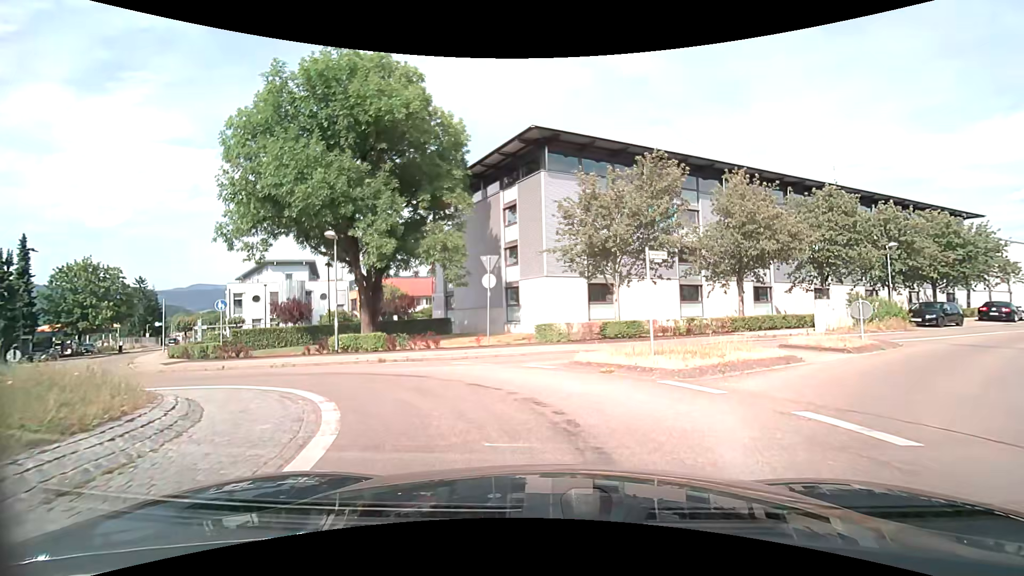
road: tertiary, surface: asphalt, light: Day
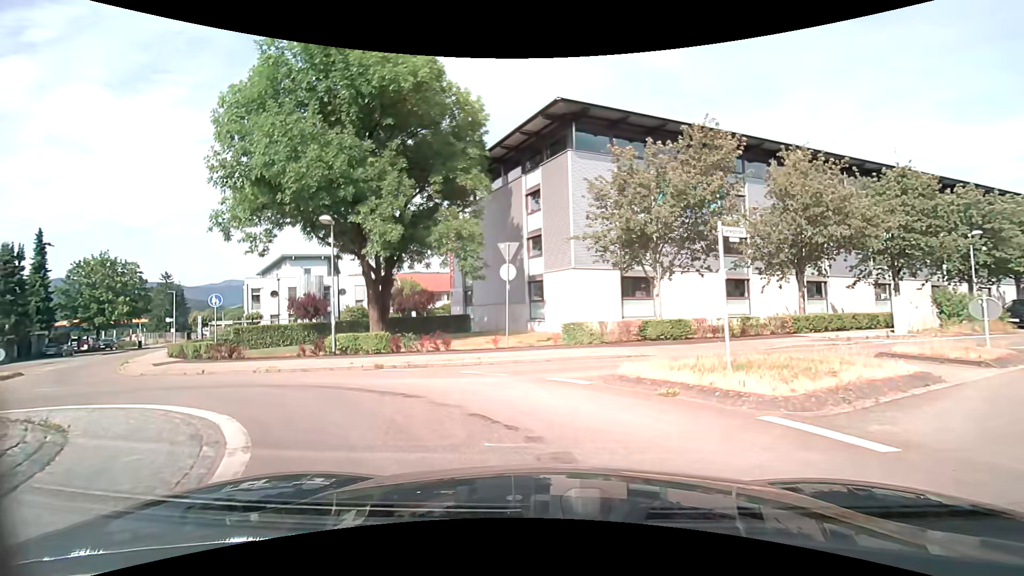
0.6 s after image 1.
(0.0, +3.1) m; -2°
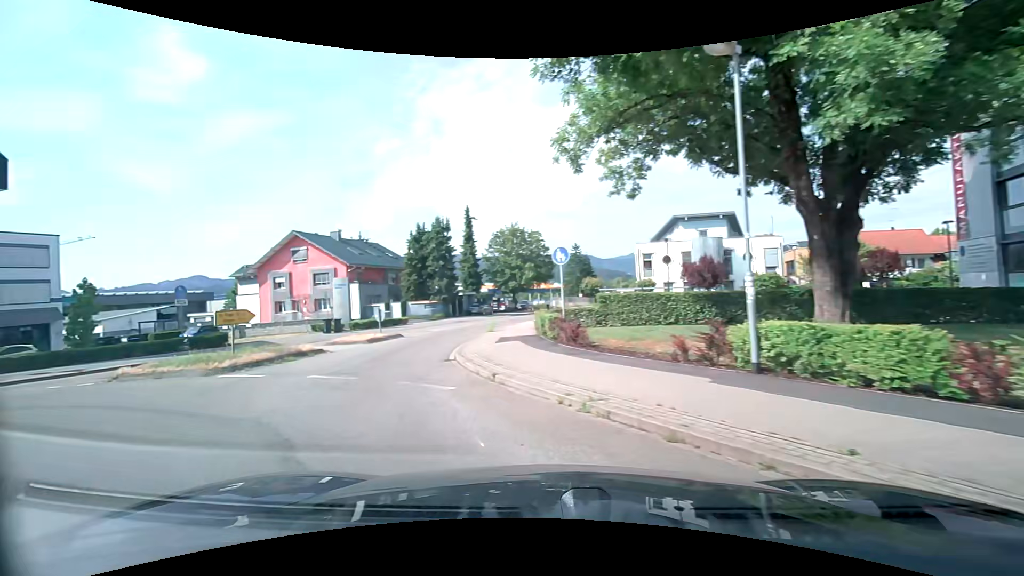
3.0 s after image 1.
(-2.9, +11.2) m; -39°
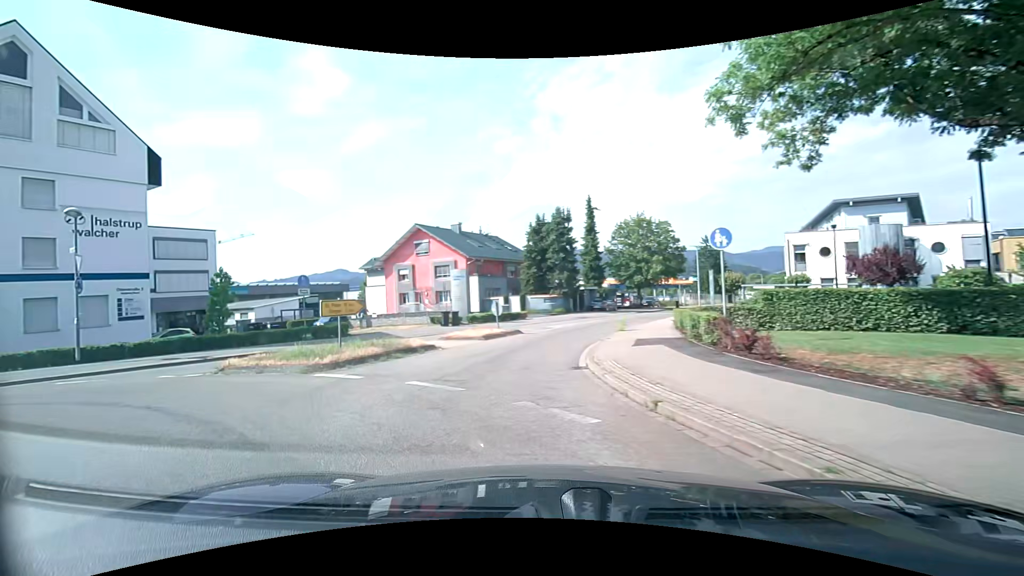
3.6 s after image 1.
(-0.3, +2.7) m; -13°
(-2, +10) (-3, +20) (-1, +30) (+2, +39) (+6, +48) (+9, +58) (+13, +67) (+16, +77) (+20, +86) (+24, +95) m
